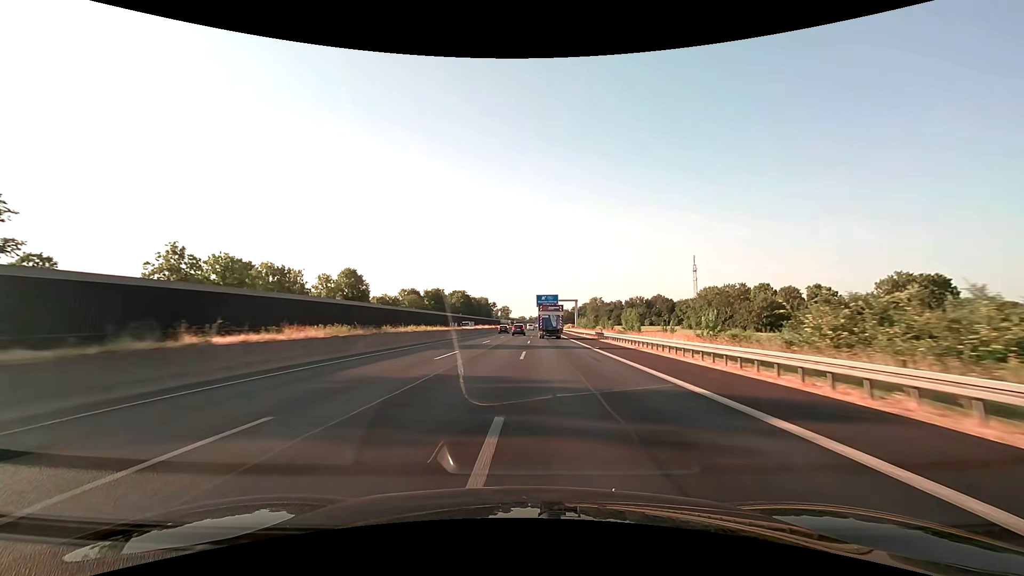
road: motorway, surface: asphalt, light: Day
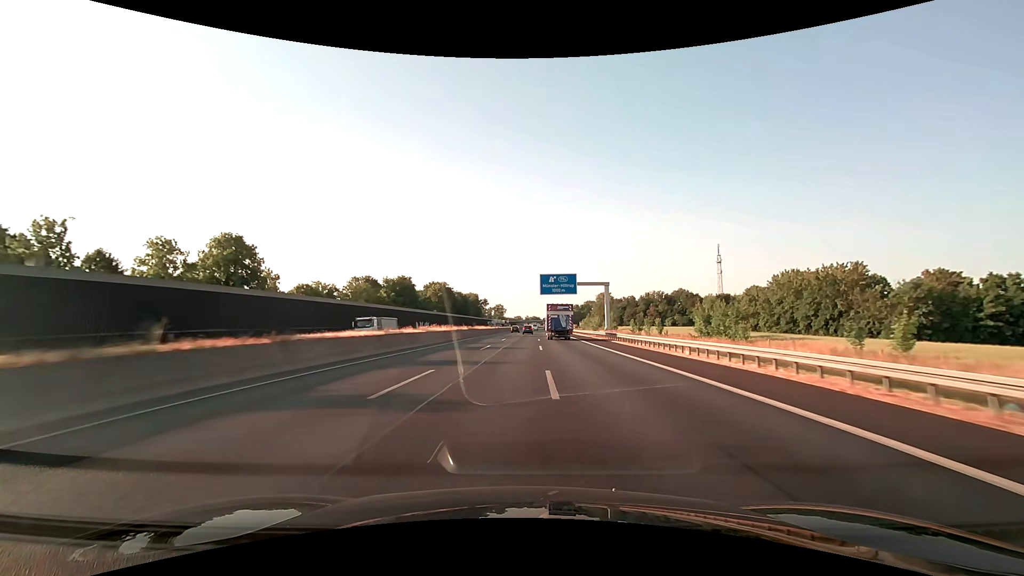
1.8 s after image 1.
(+0.1, +47.4) m; 0°
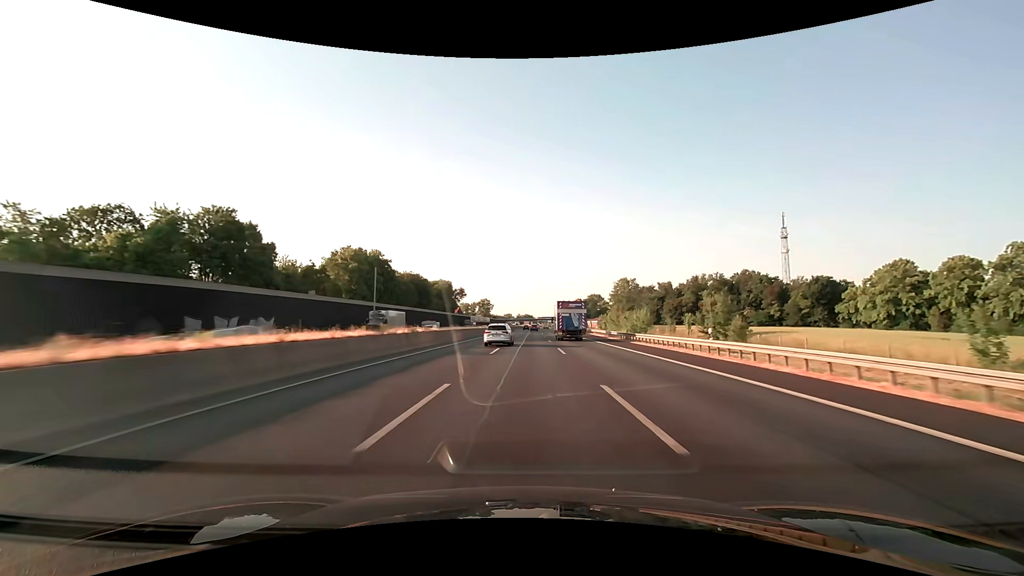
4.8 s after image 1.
(+0.7, +79.0) m; +1°
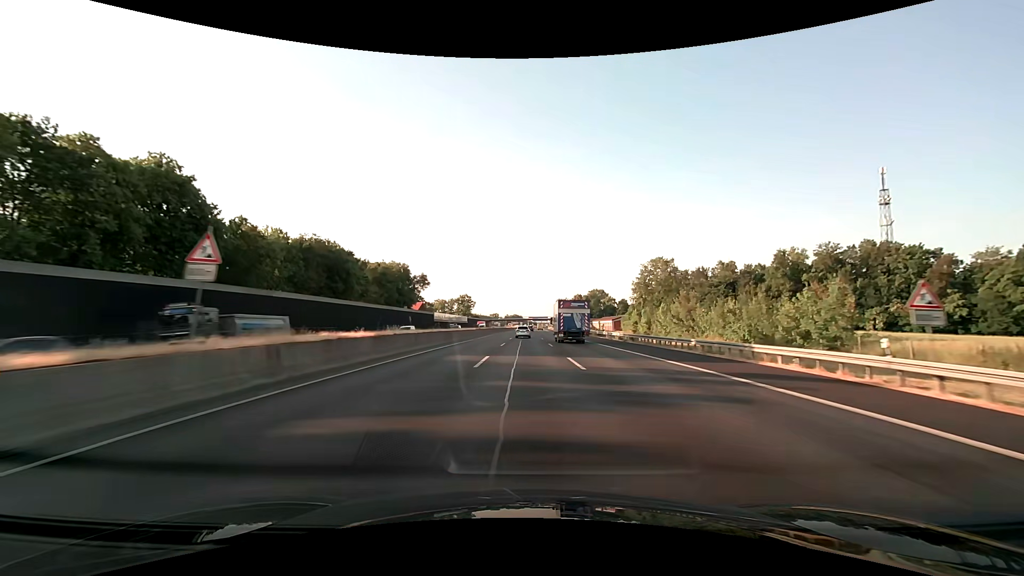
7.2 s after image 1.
(+0.7, +63.2) m; +1°
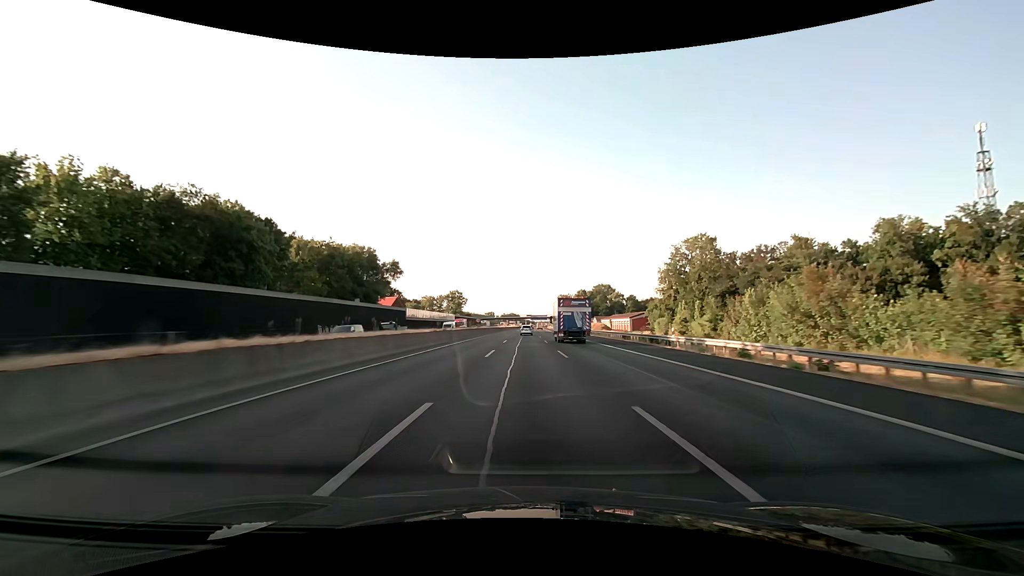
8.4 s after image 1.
(+0.1, +31.6) m; 0°
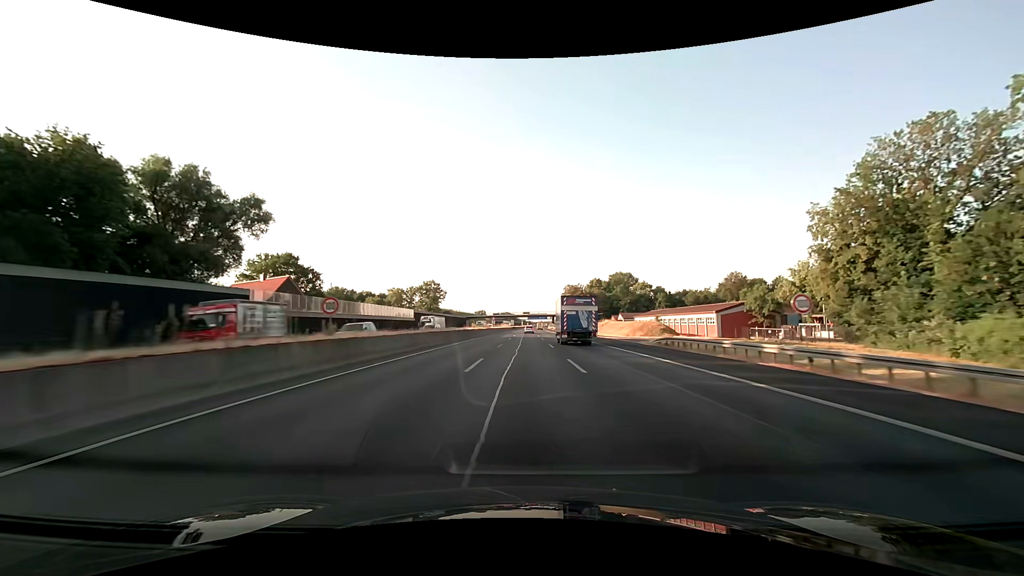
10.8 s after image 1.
(+0.3, +63.2) m; 0°
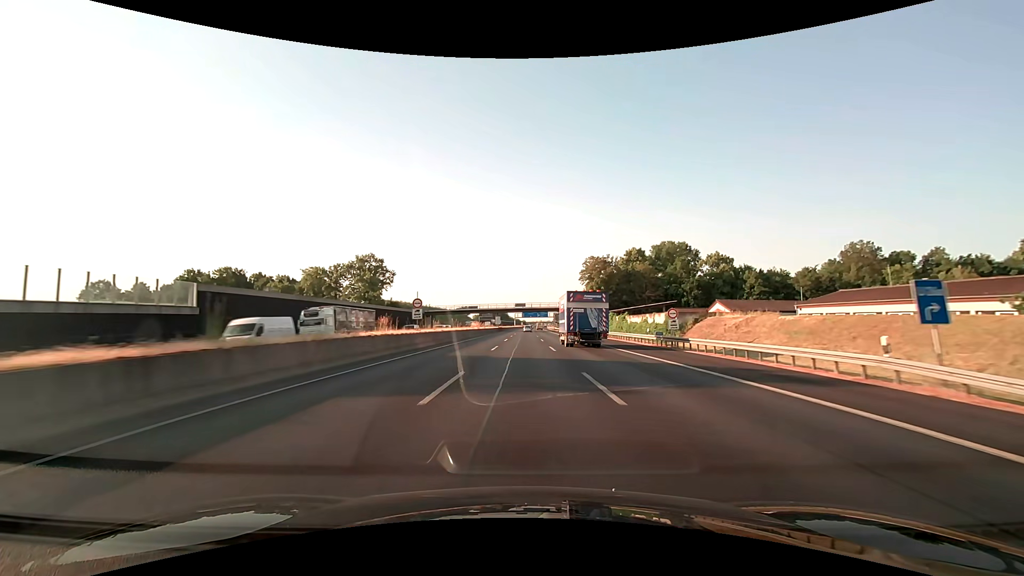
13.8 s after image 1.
(+0.4, +79.0) m; +1°
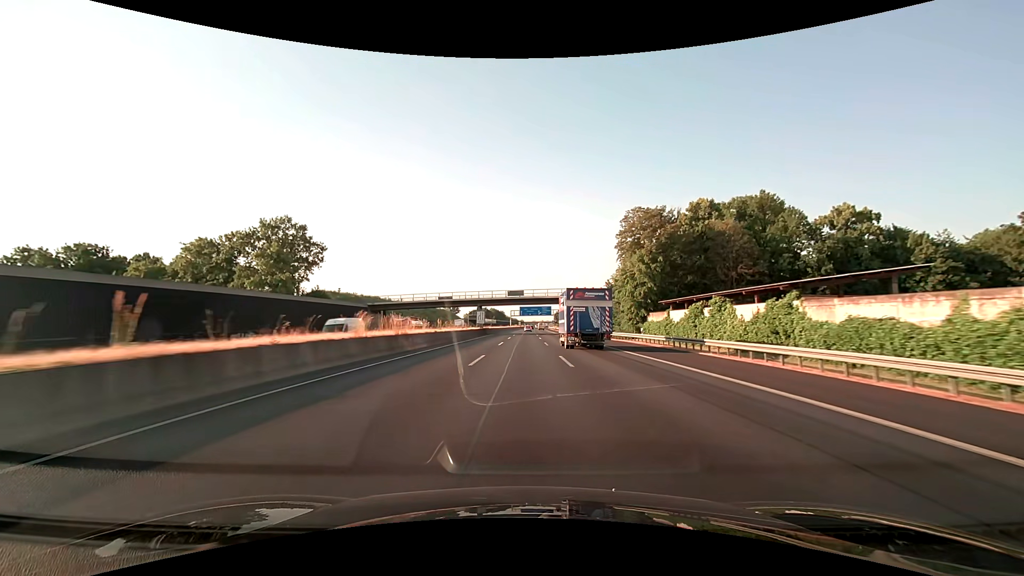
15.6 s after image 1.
(+0.2, +47.4) m; 0°
(0, +10) (0, +20) (0, +30) (0, +40) (0, +50) (0, +60) (0, +70) (0, +80) (0, +90) (0, +100) m
